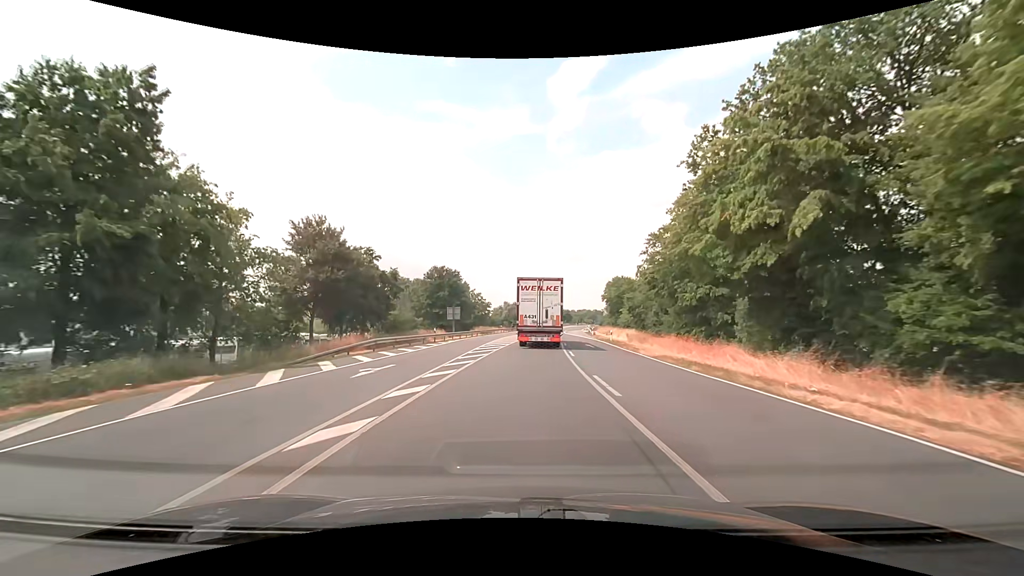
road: primary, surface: asphalt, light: Day
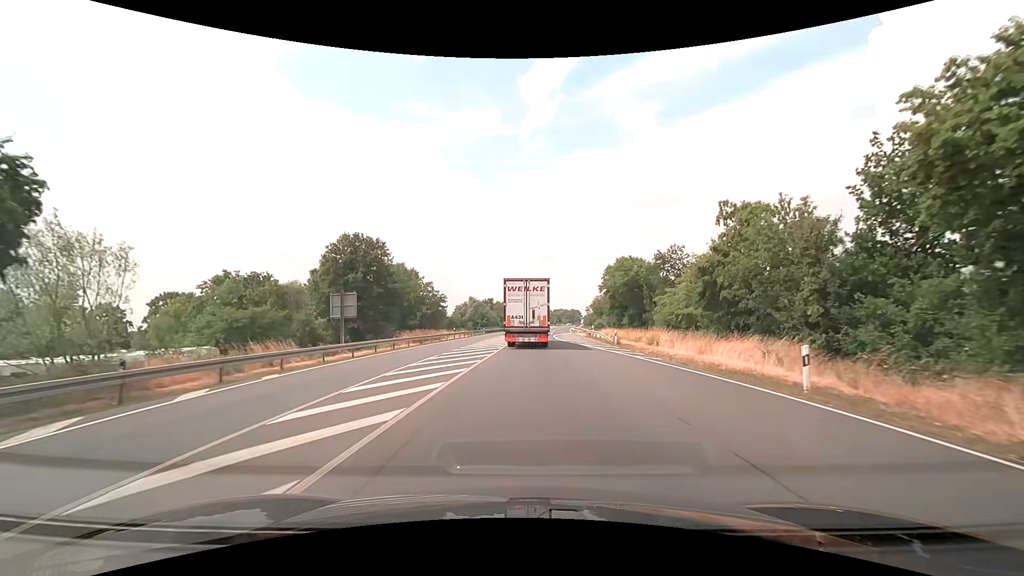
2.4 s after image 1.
(+0.9, +34.9) m; +3°
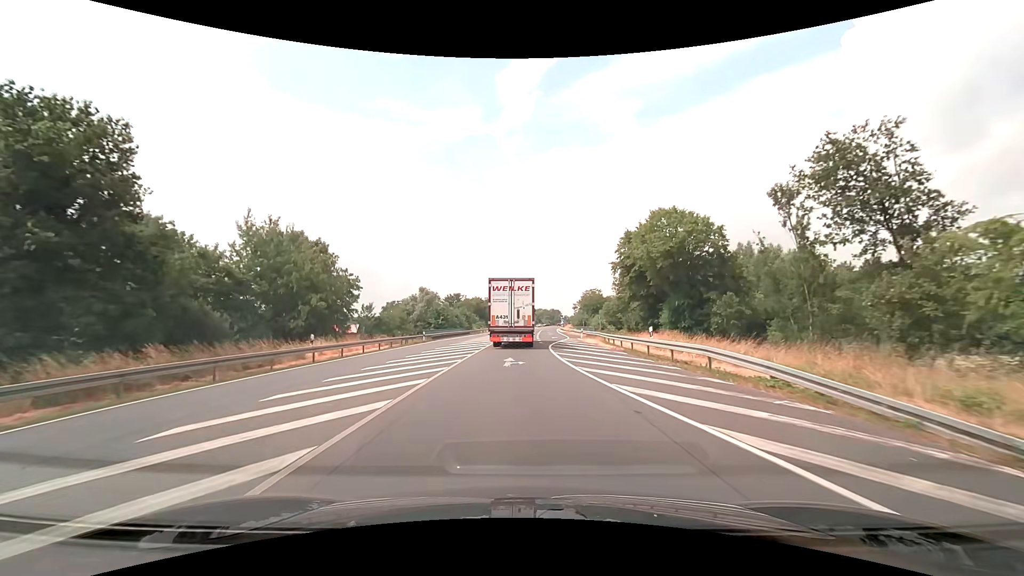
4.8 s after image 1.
(+1.0, +35.2) m; +3°
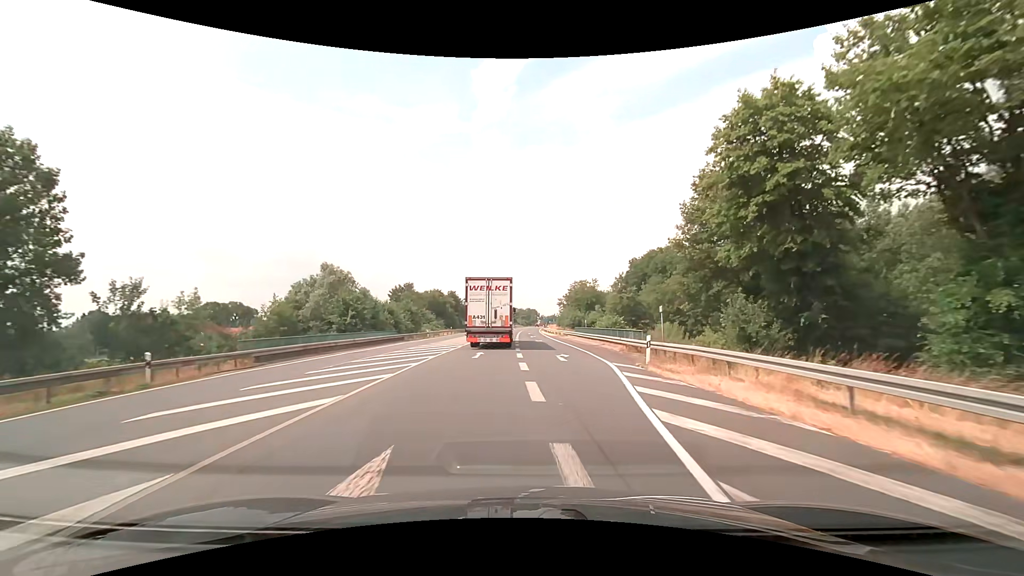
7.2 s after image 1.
(+0.4, +35.3) m; +3°
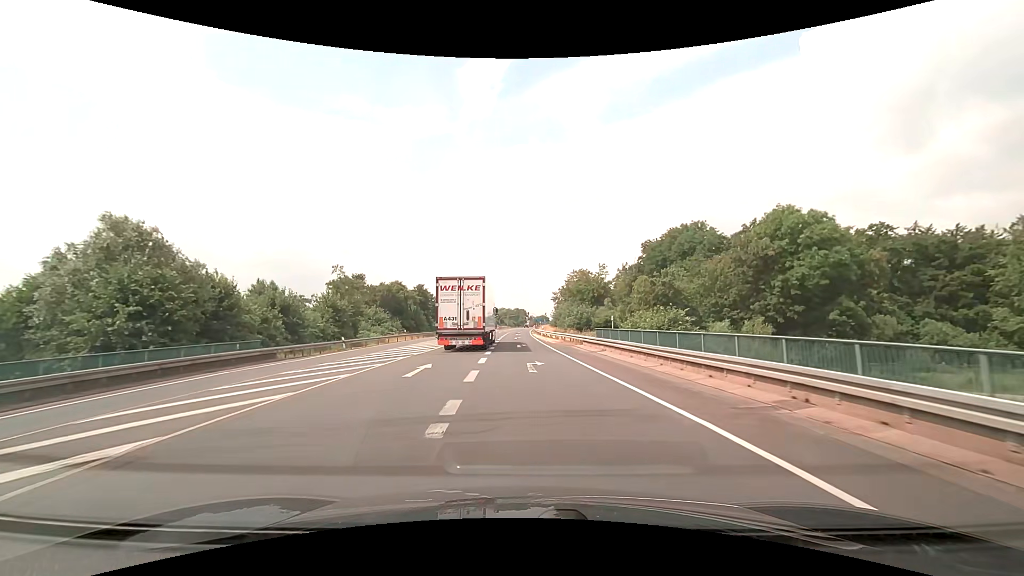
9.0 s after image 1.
(+0.6, +27.1) m; +2°
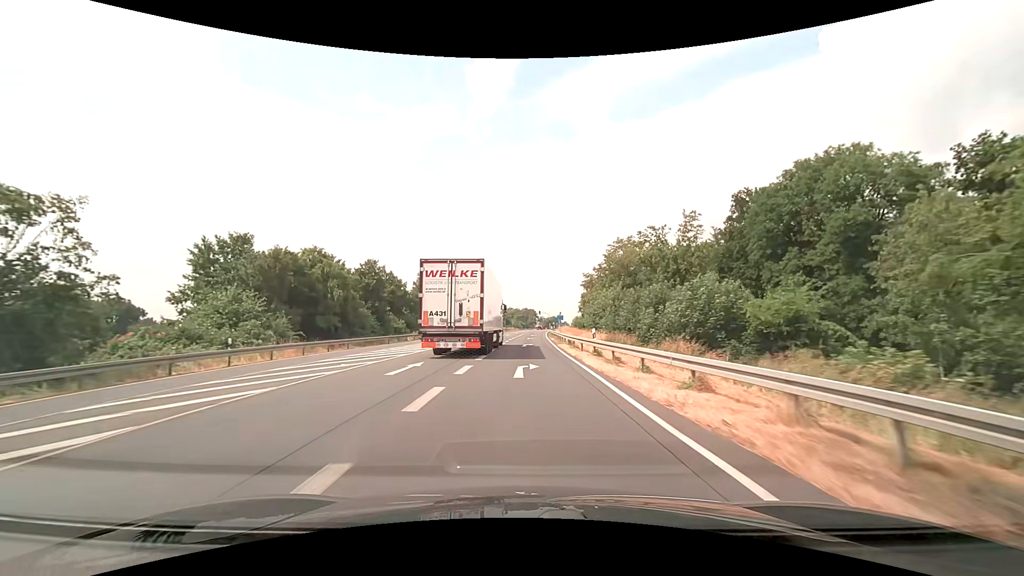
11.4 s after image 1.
(-0.6, +40.4) m; -1°
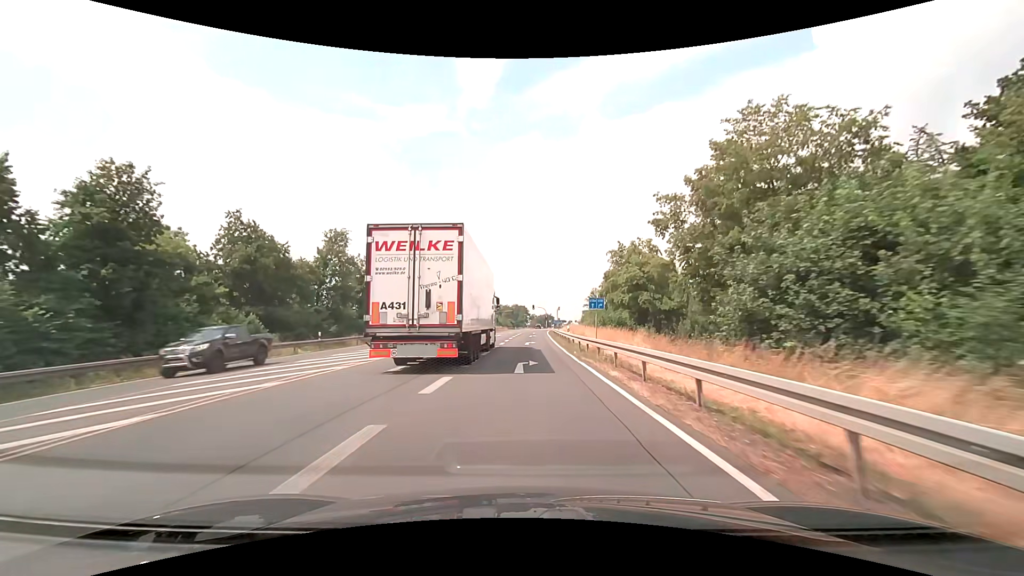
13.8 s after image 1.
(+0.2, +39.3) m; +1°
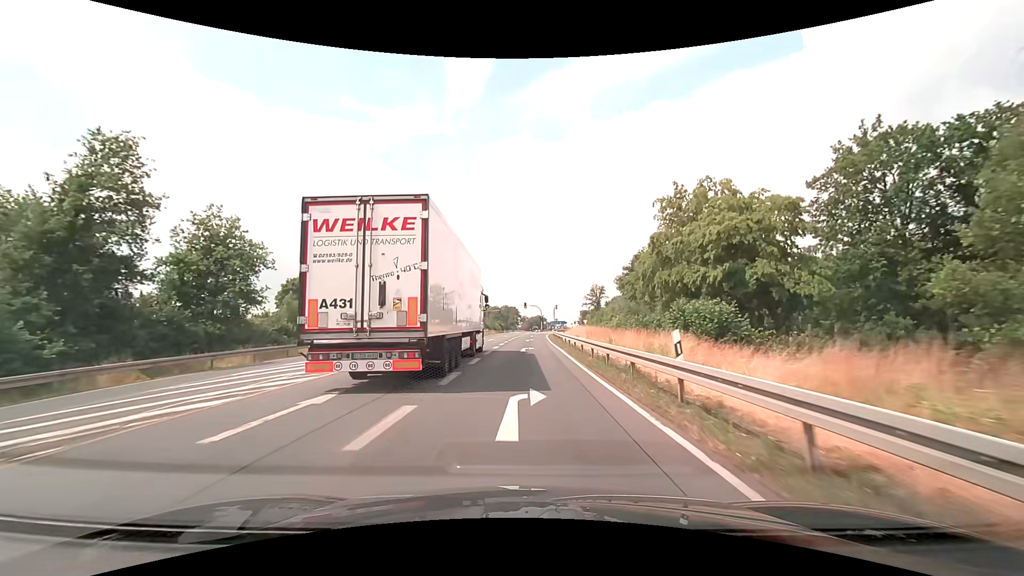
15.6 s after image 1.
(+0.3, +27.6) m; +1°
(0, +10) (0, +20) (0, +30) (+1, +40) (+1, +50) (+1, +60) (+1, +70) (+2, +80) (+3, +90) (+7, +99) m
